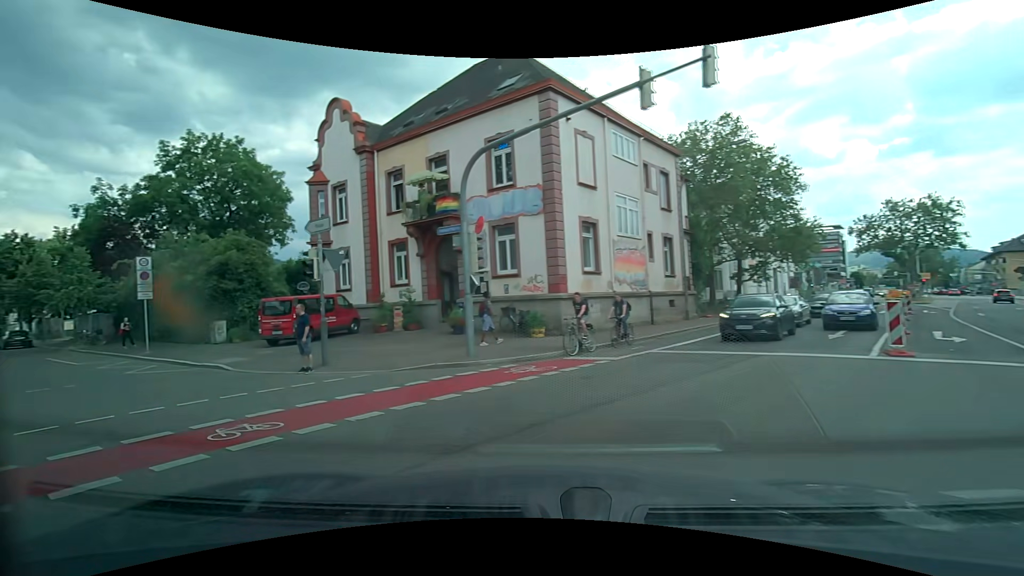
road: secondary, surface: asphalt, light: Day
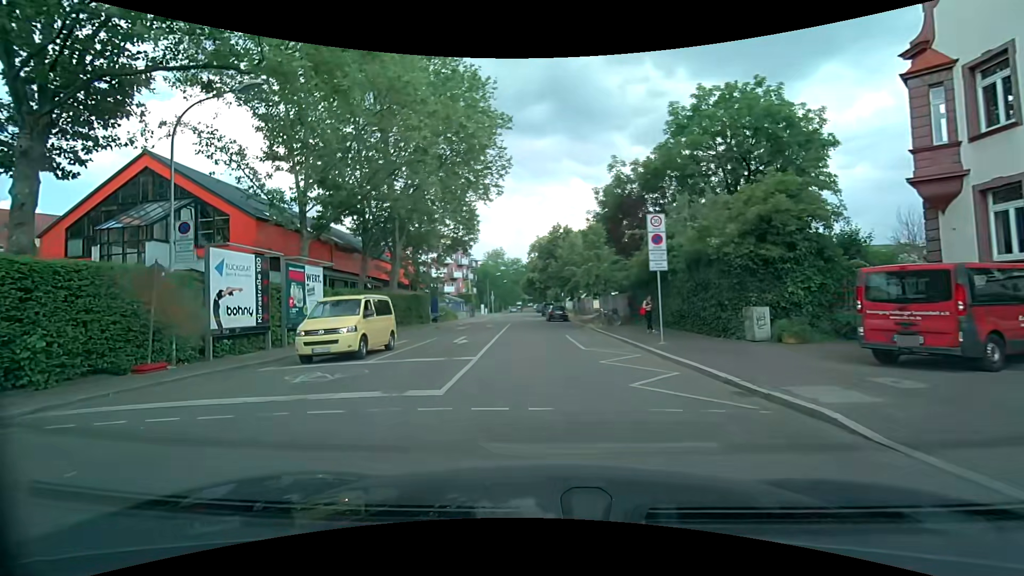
(-5.4, +9.1) m; -51°
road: residential
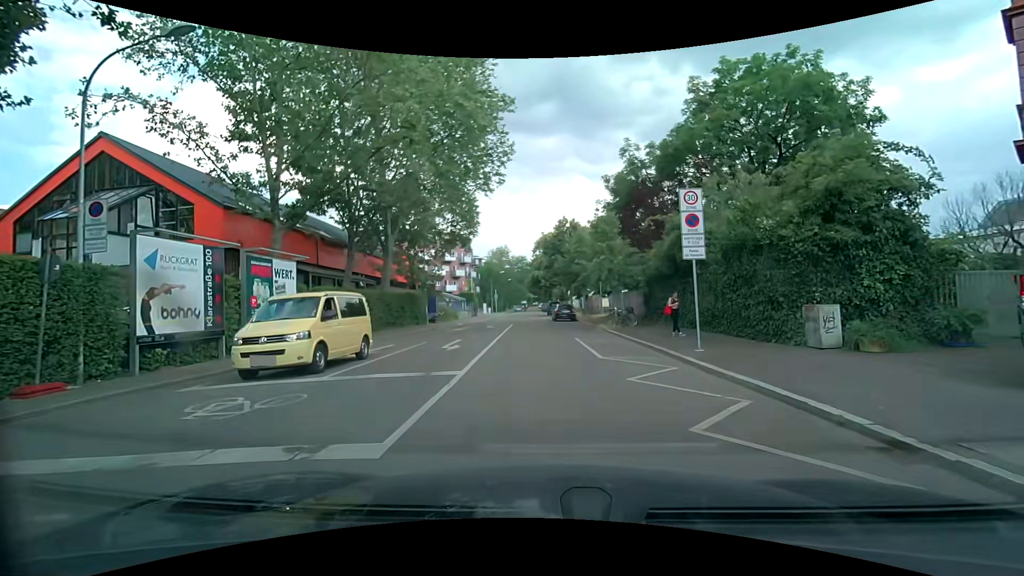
(0.0, +3.3) m; 0°
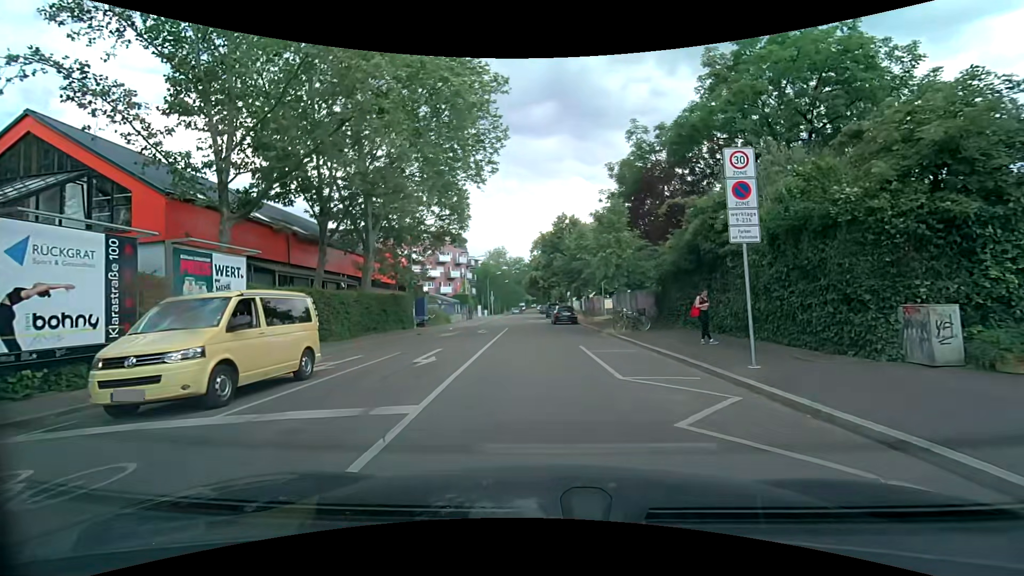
(0.0, +3.5) m; 0°
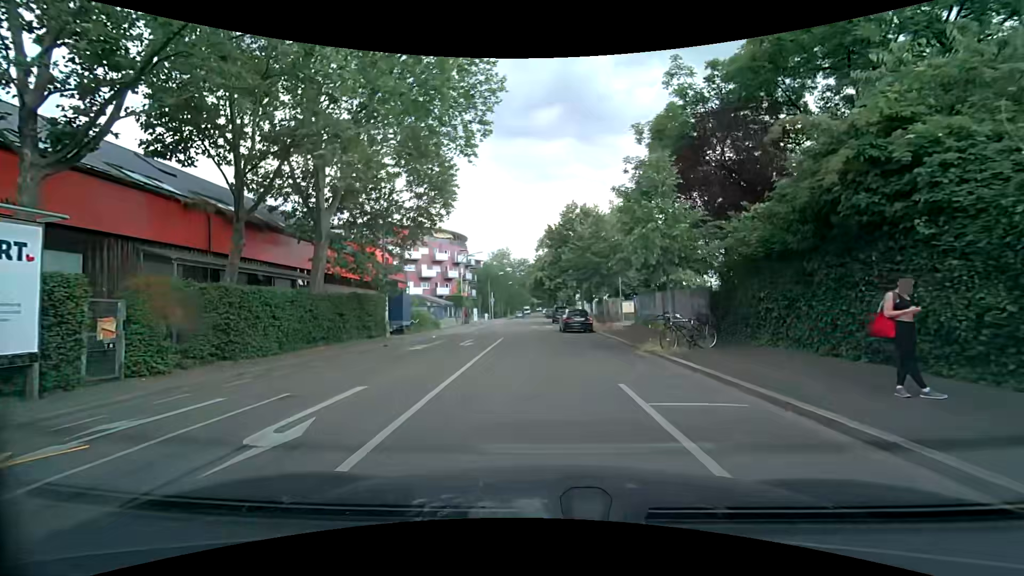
(-0.1, +7.8) m; -1°
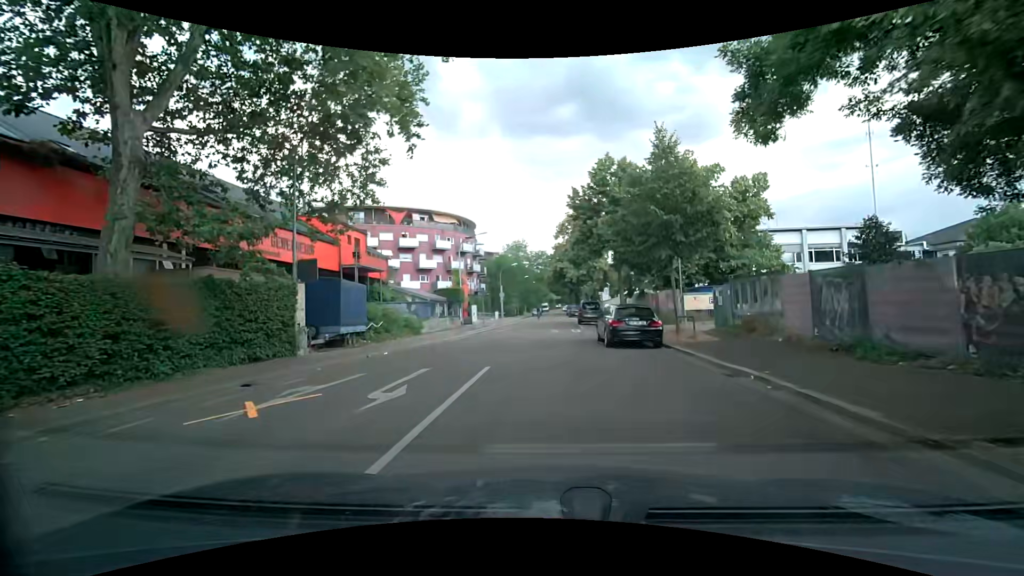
(-0.2, +12.8) m; -2°
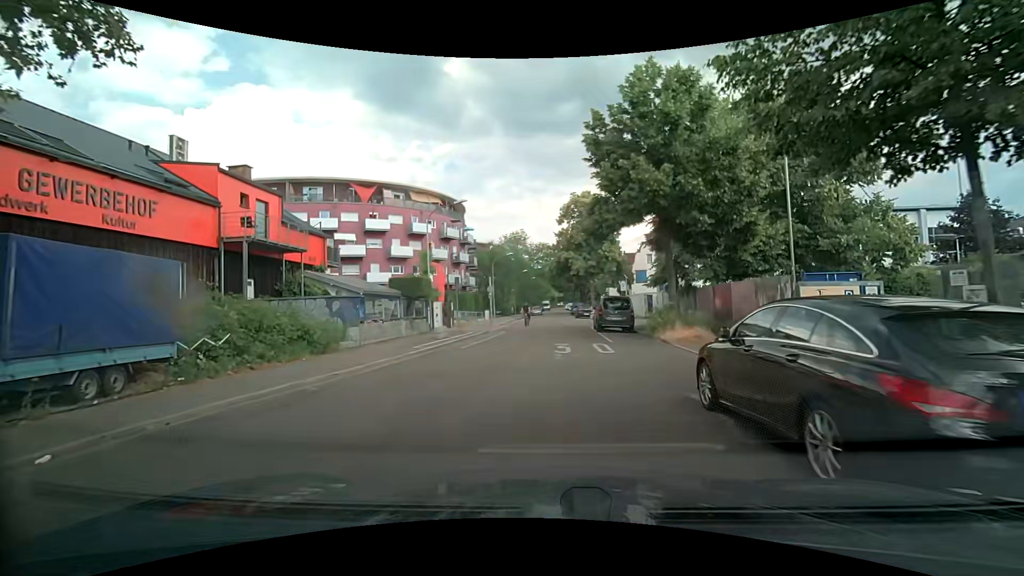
(+0.1, +12.6) m; +1°
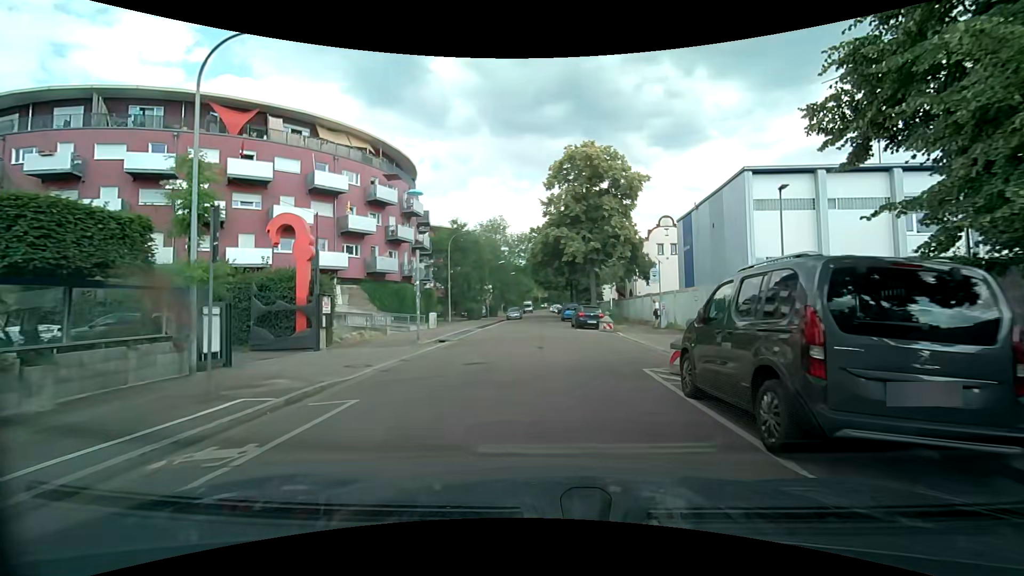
(+0.1, +20.3) m; +2°
(0, +10) (0, +20) (0, +30) (0, +40) (0, +50) (0, +60) (0, +70) (0, +80) (0, +90) (0, +100) m
